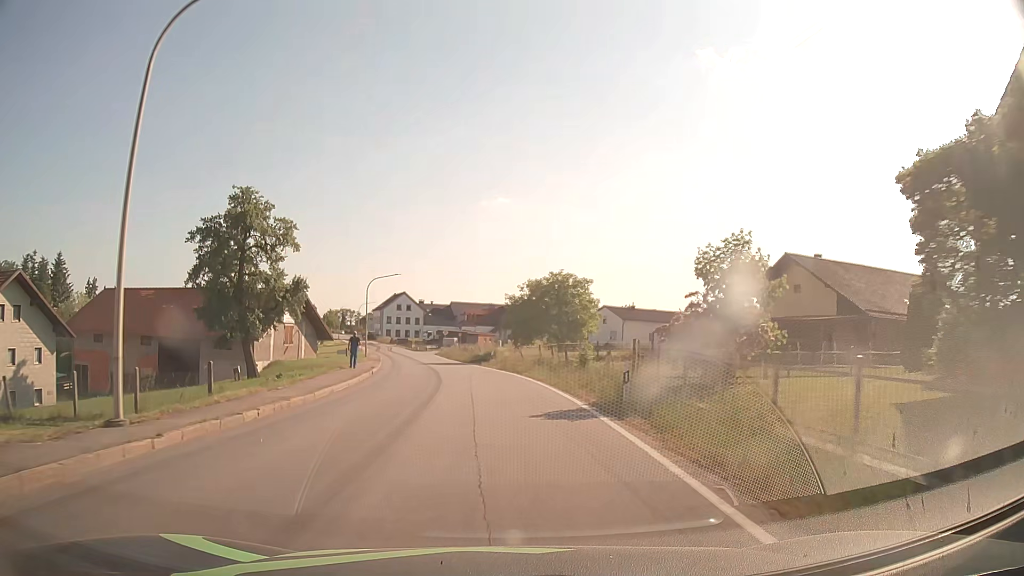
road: secondary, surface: asphalt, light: Day
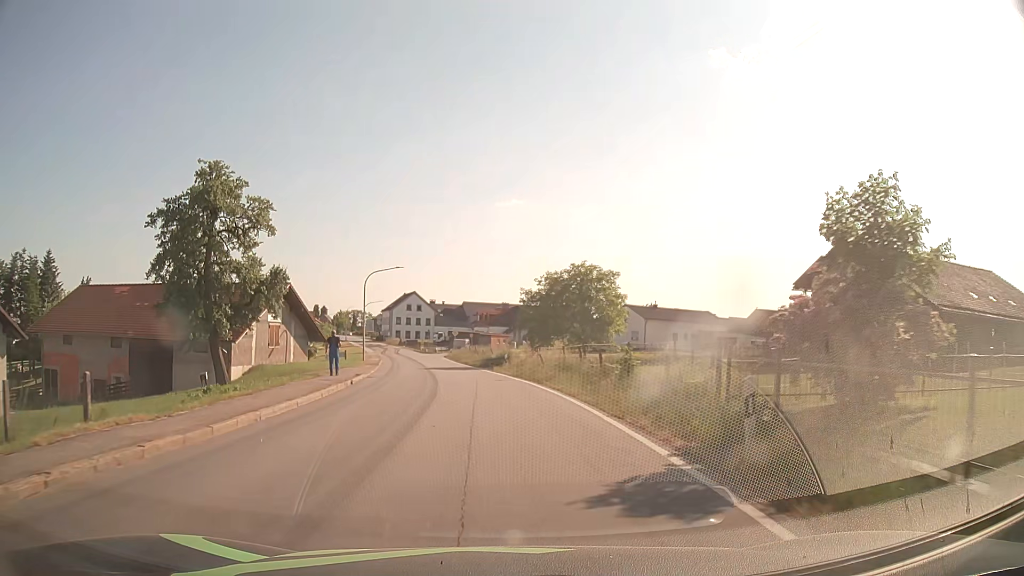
(0.0, +6.8) m; -1°
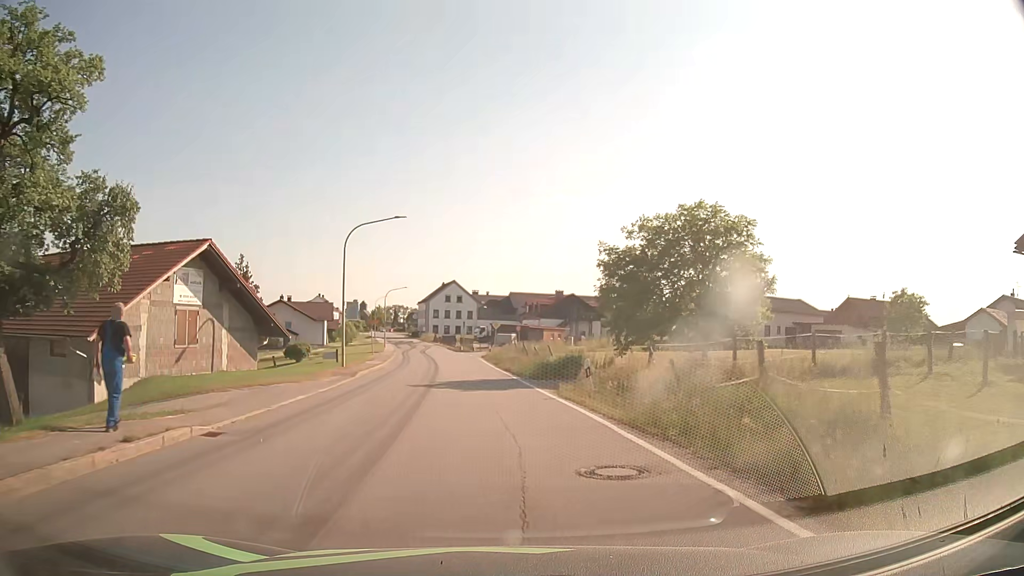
(-0.6, +20.1) m; -4°
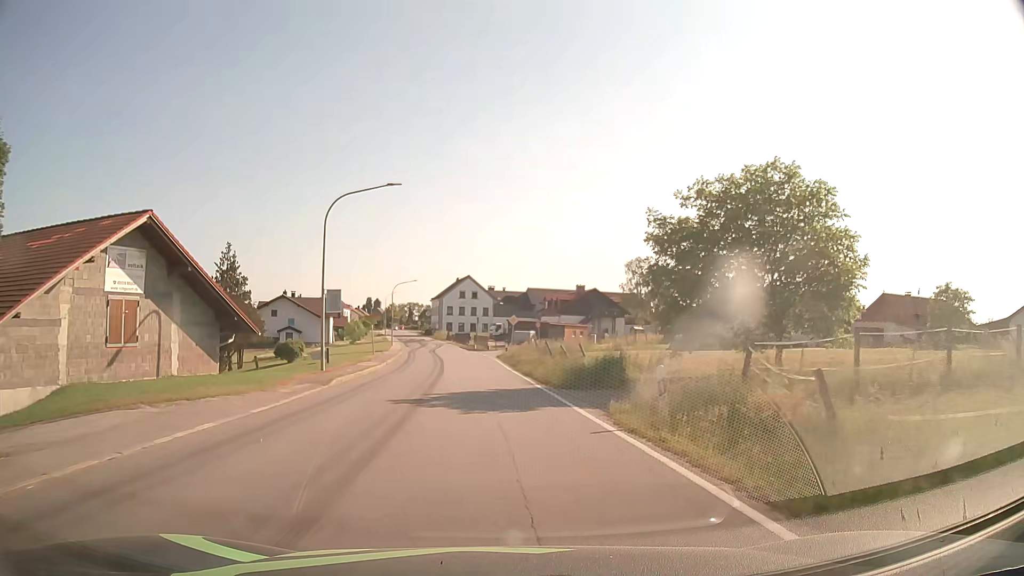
(-0.1, +6.7) m; -1°
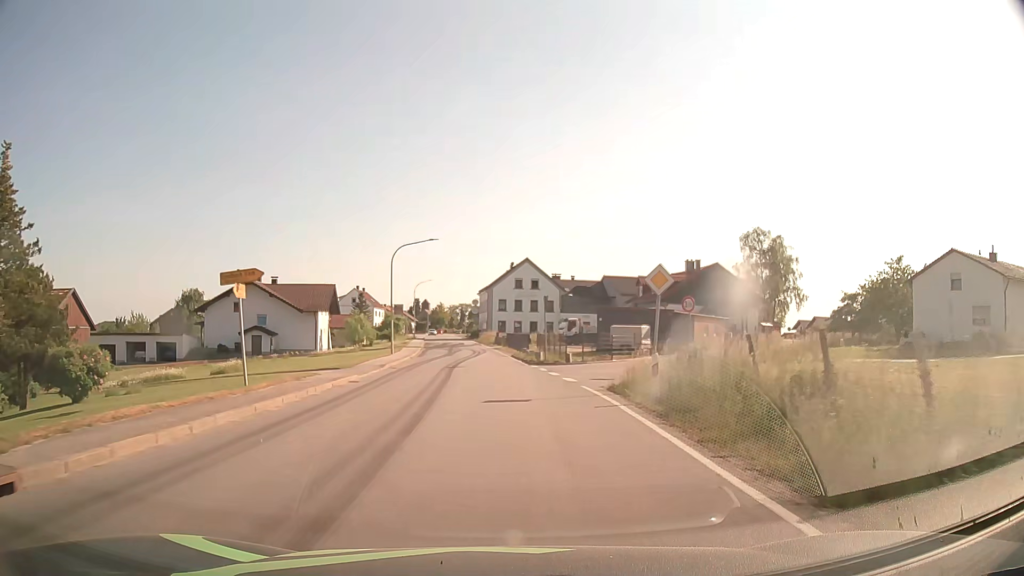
(-1.7, +33.4) m; -5°
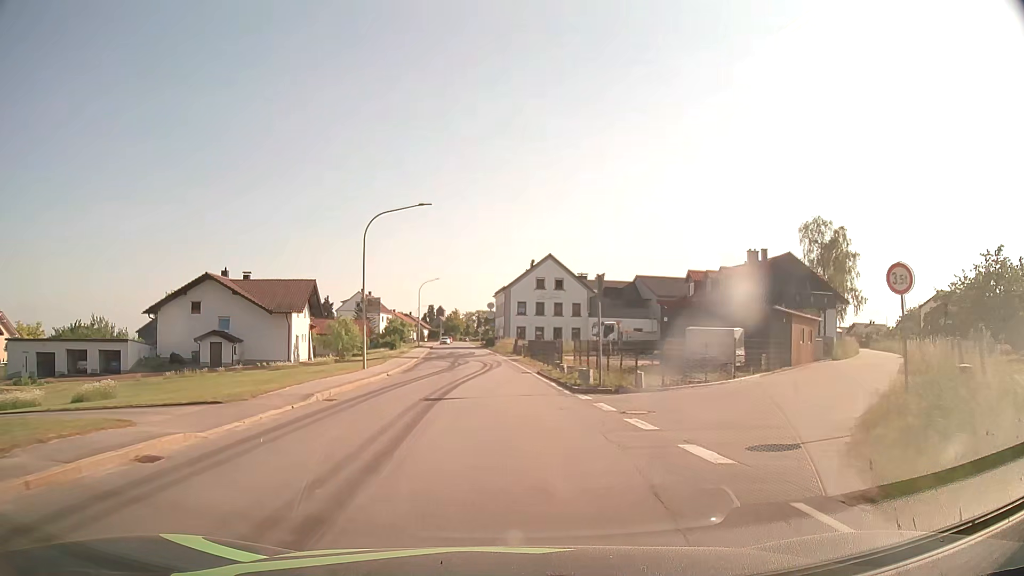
(-0.2, +13.5) m; -2°
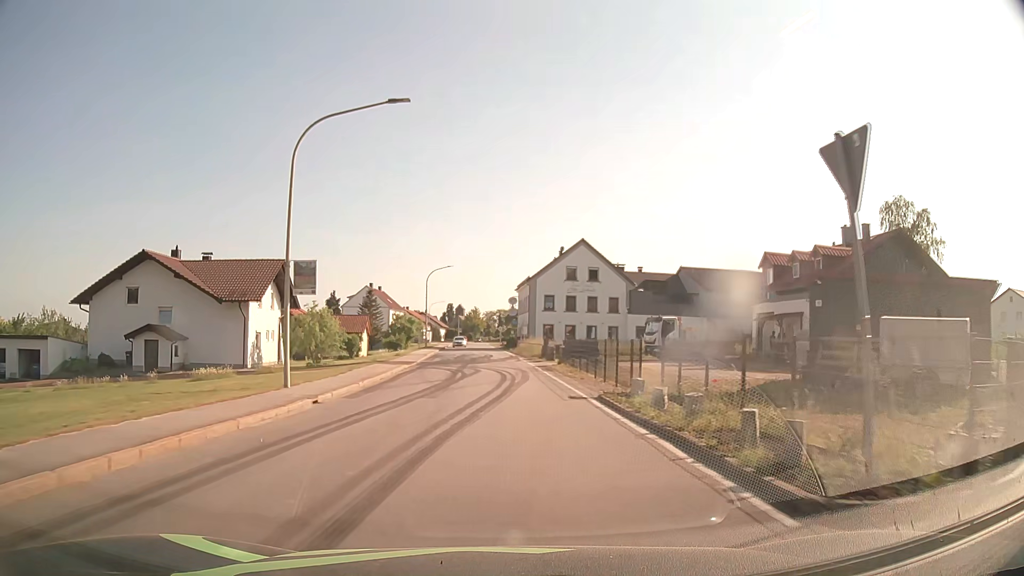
(-0.2, +13.4) m; -2°
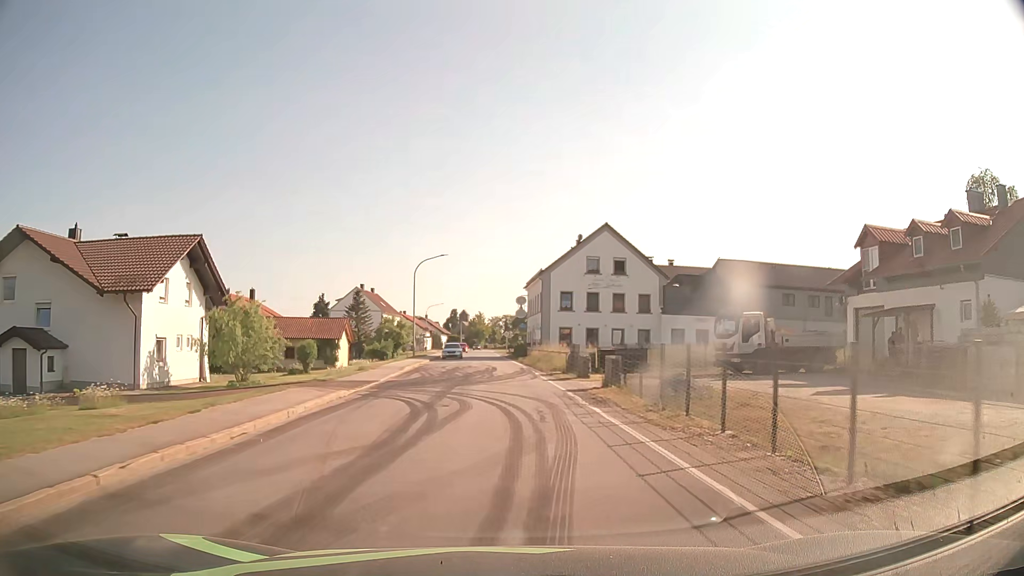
(-0.1, +13.4) m; -1°
(0, +10) (0, +20) (0, +30) (-1, +40) (-1, +50) (-1, +60) (-2, +70) (-2, +80) (-3, +90) (-3, +100) m
